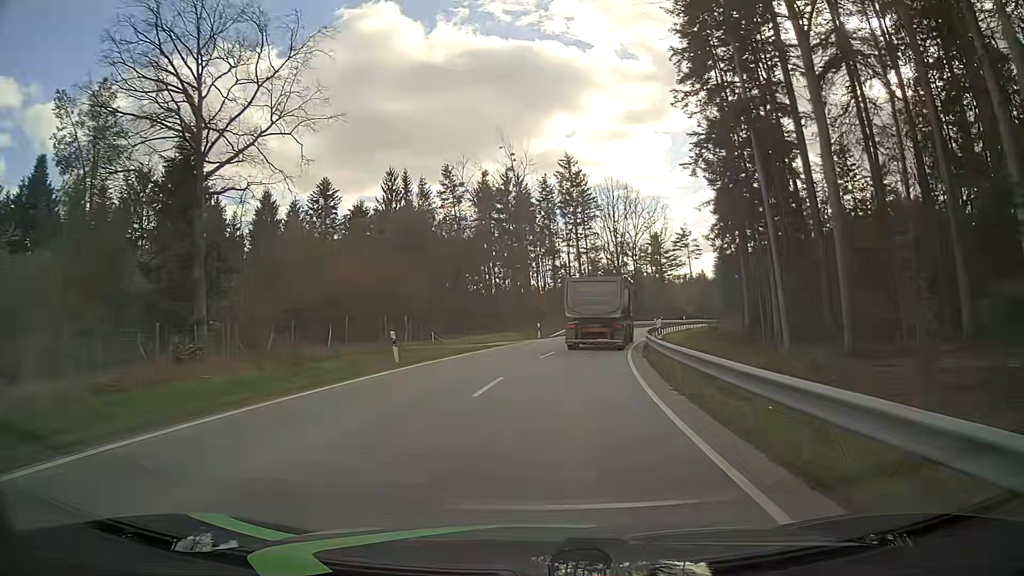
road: tertiary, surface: asphalt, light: Day
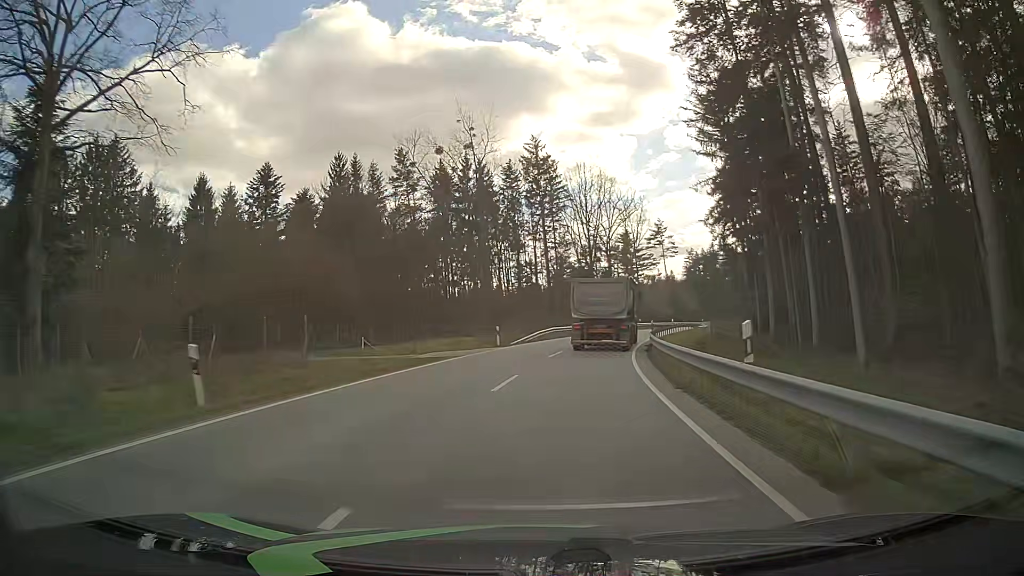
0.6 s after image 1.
(+0.2, +10.9) m; +2°
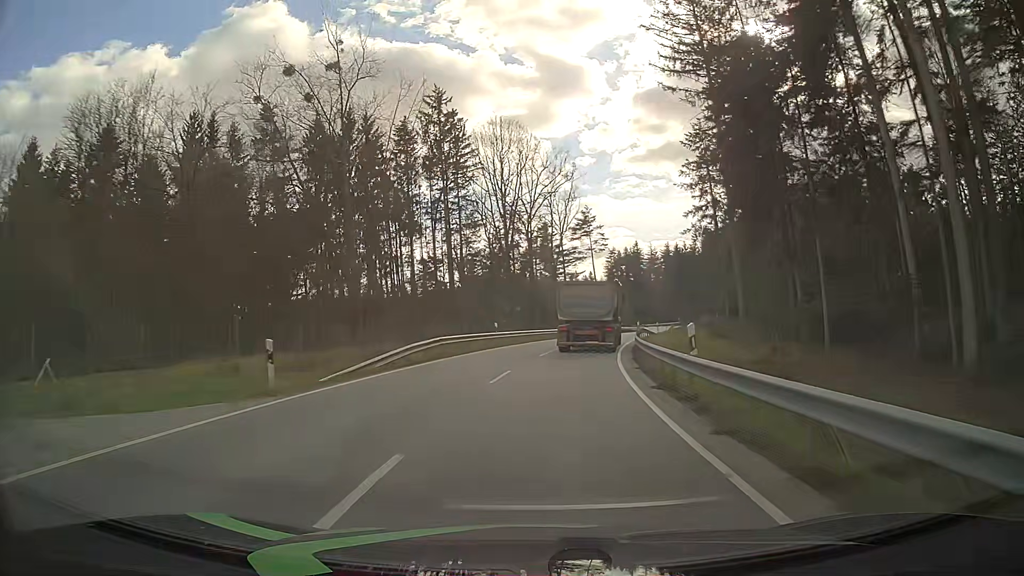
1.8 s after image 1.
(+1.5, +21.7) m; +8°
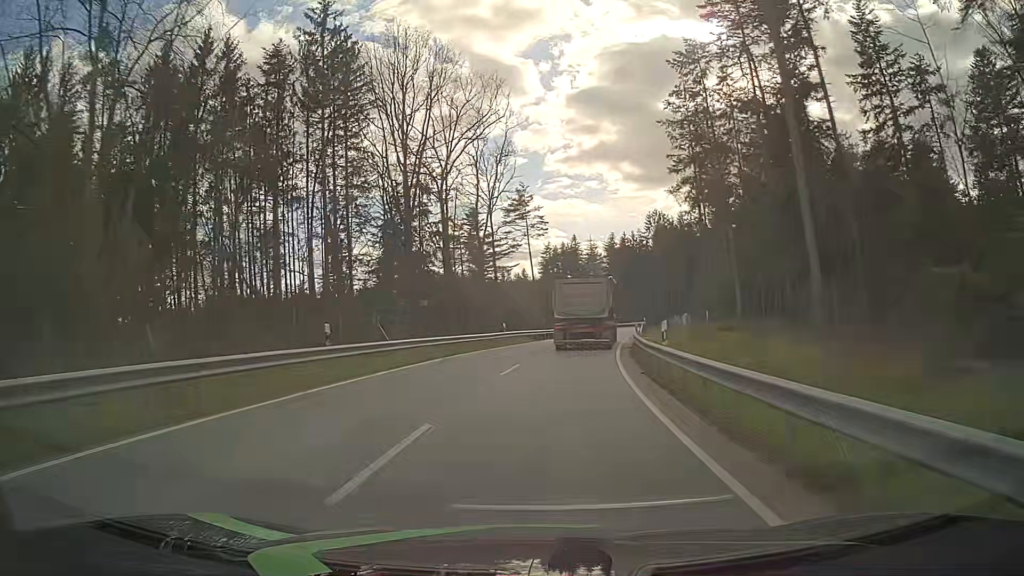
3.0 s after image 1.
(+1.1, +22.0) m; +6°
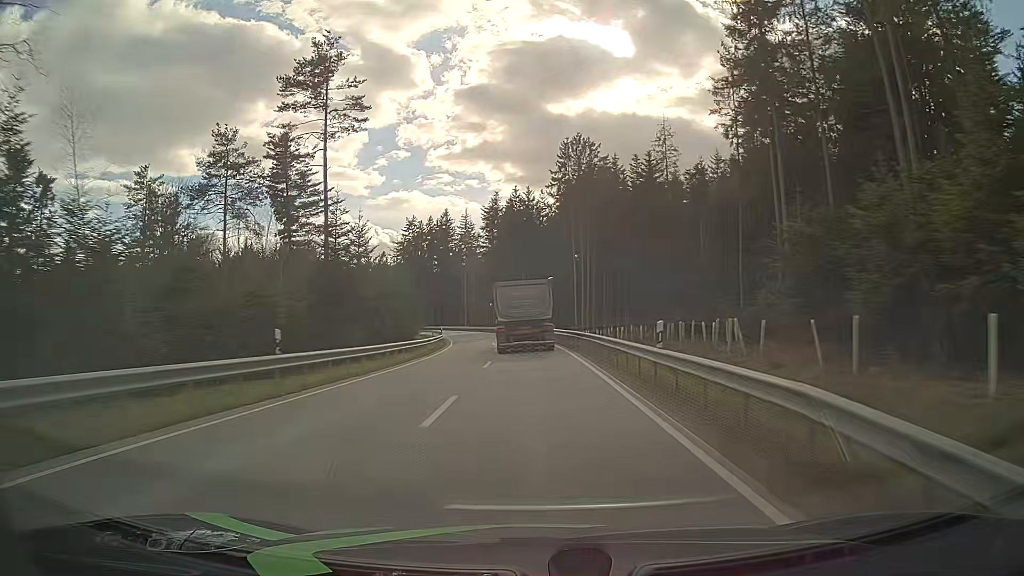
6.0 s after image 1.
(+6.4, +55.5) m; +11°
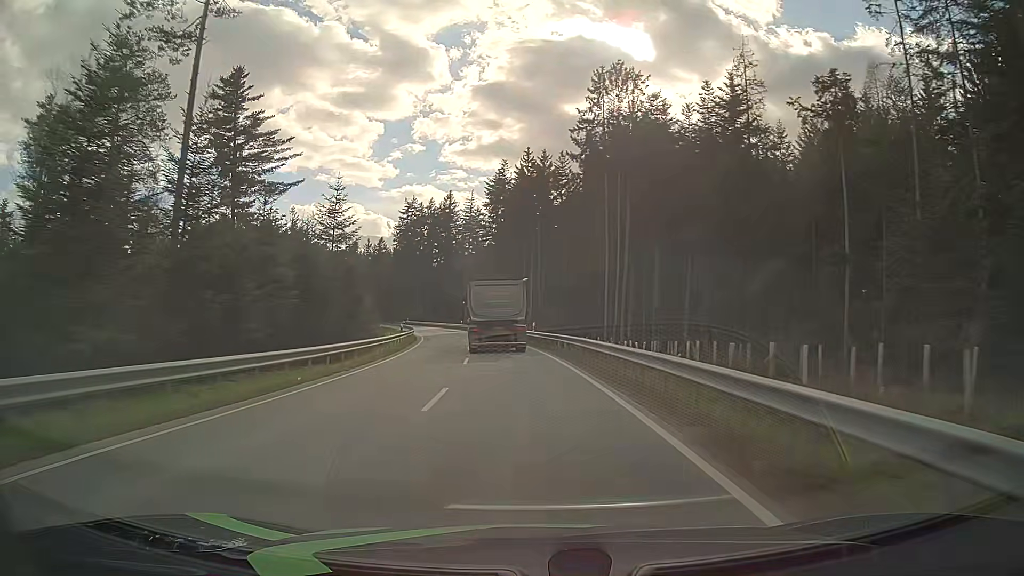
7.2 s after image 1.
(+0.2, +22.6) m; 0°
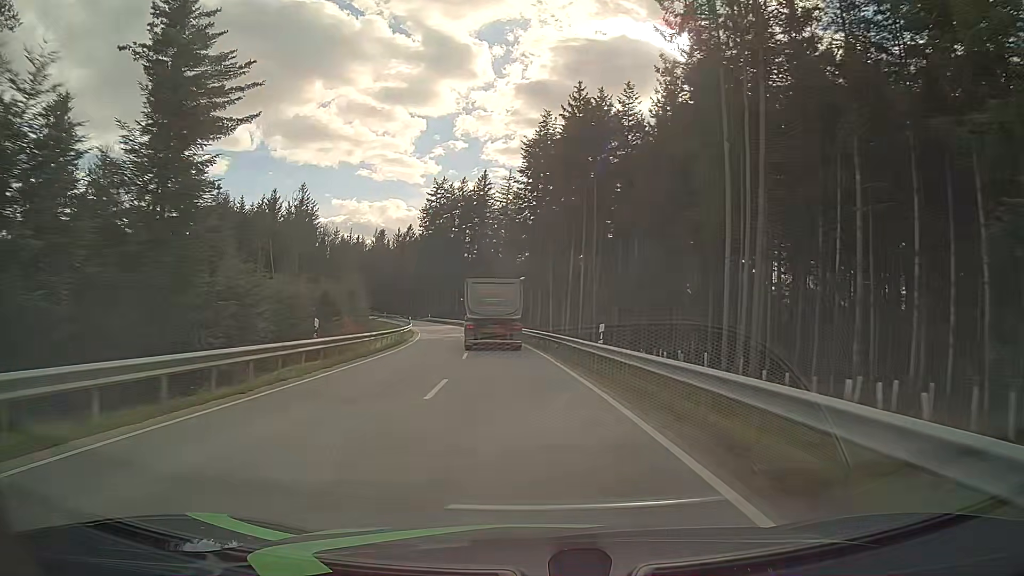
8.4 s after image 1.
(-0.6, +22.6) m; -3°
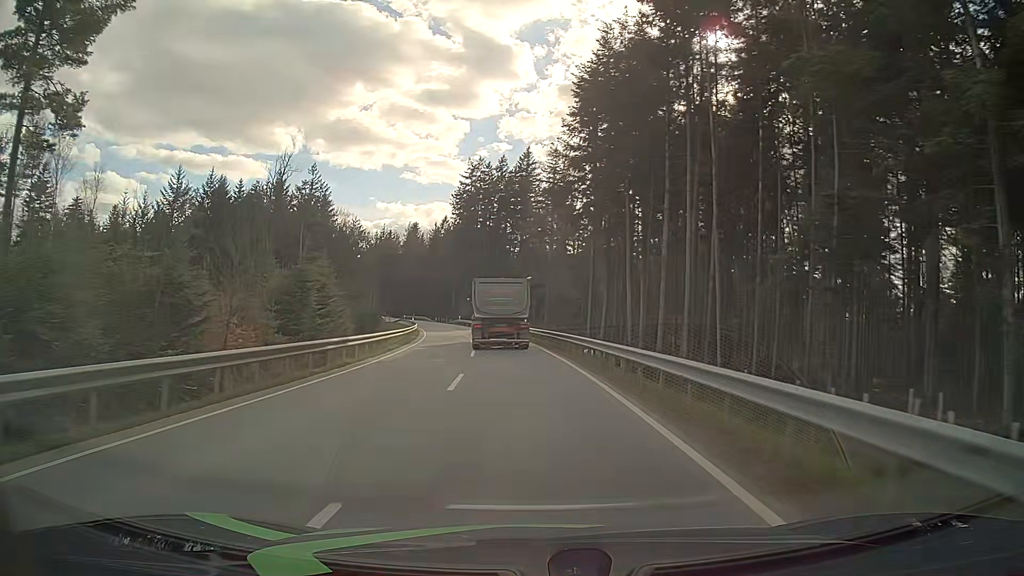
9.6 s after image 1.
(-1.0, +22.7) m; -5°
(0, +10) (0, +20) (-1, +30) (-2, +40) (-3, +50) (-5, +60) (-6, +70) (-8, +79) (-10, +89) (-13, +99) m
